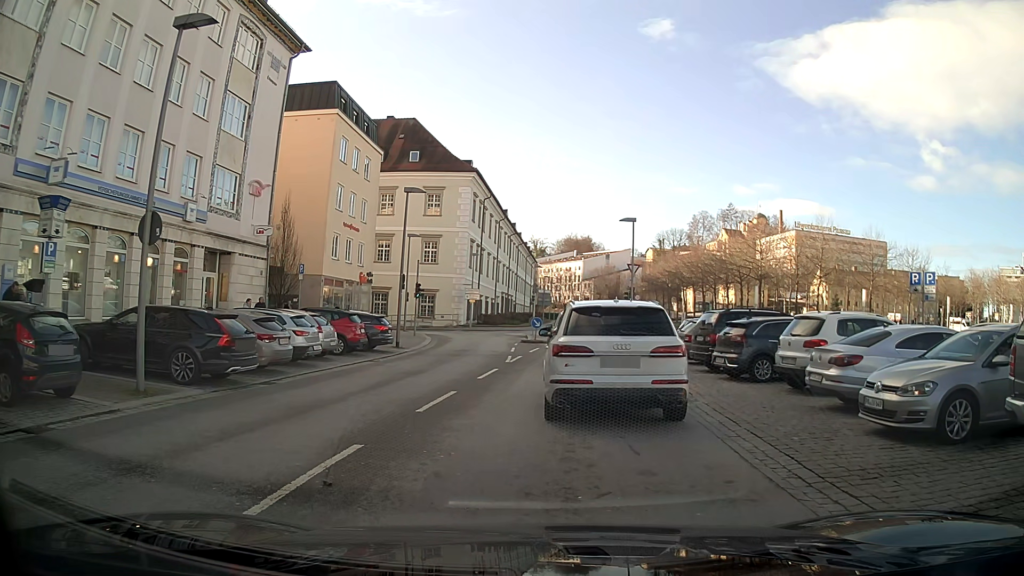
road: tertiary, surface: asphalt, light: Day
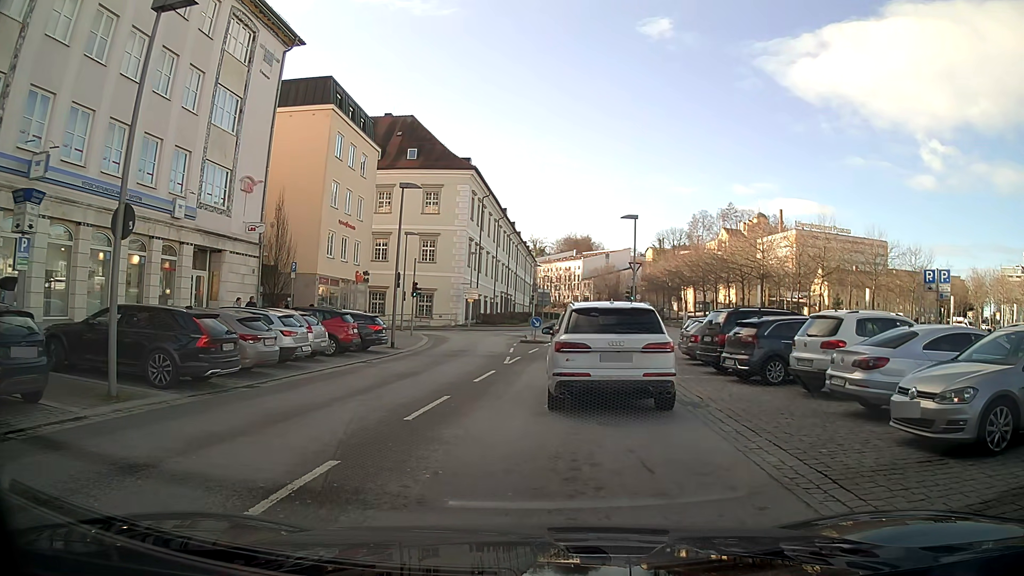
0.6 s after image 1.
(0.0, +0.9) m; 0°
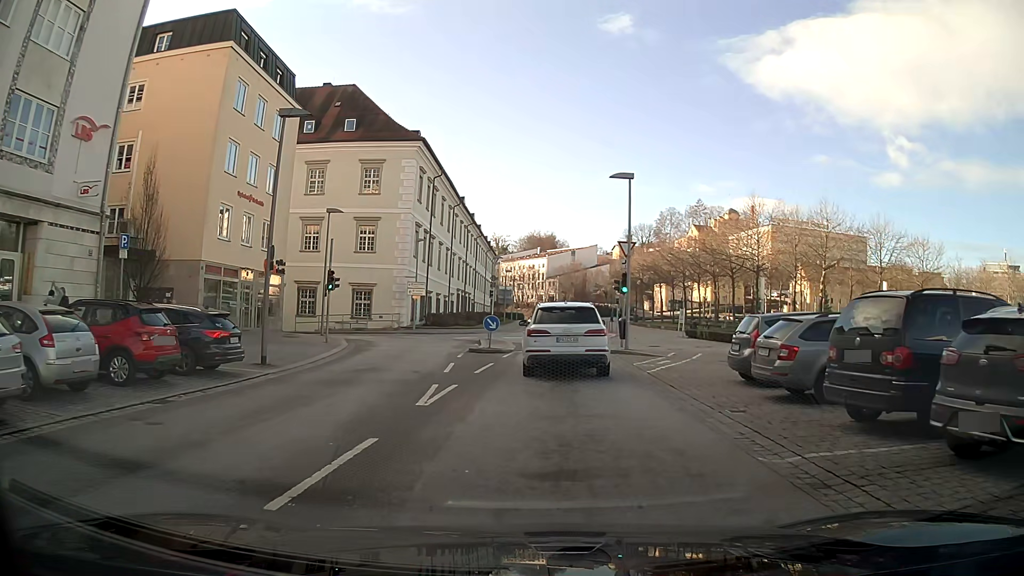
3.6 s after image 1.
(+0.4, +10.7) m; +4°
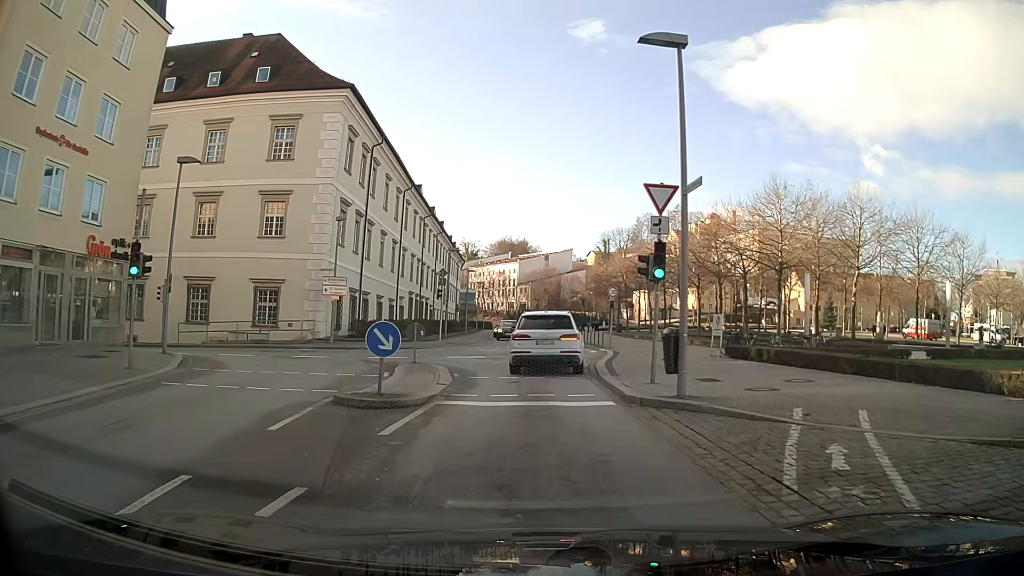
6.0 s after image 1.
(+0.3, +14.1) m; +2°
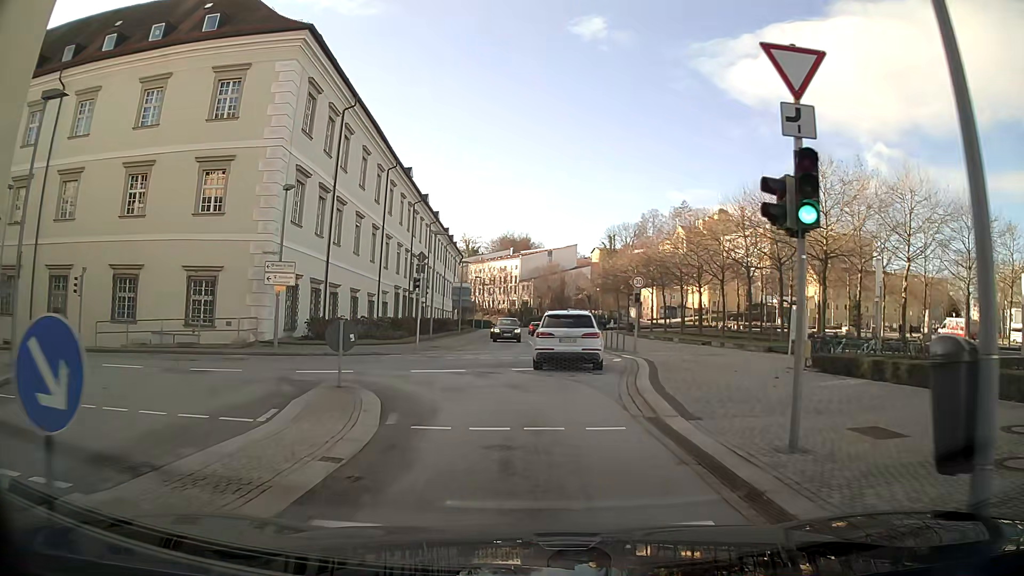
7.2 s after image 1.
(0.0, +8.4) m; 0°
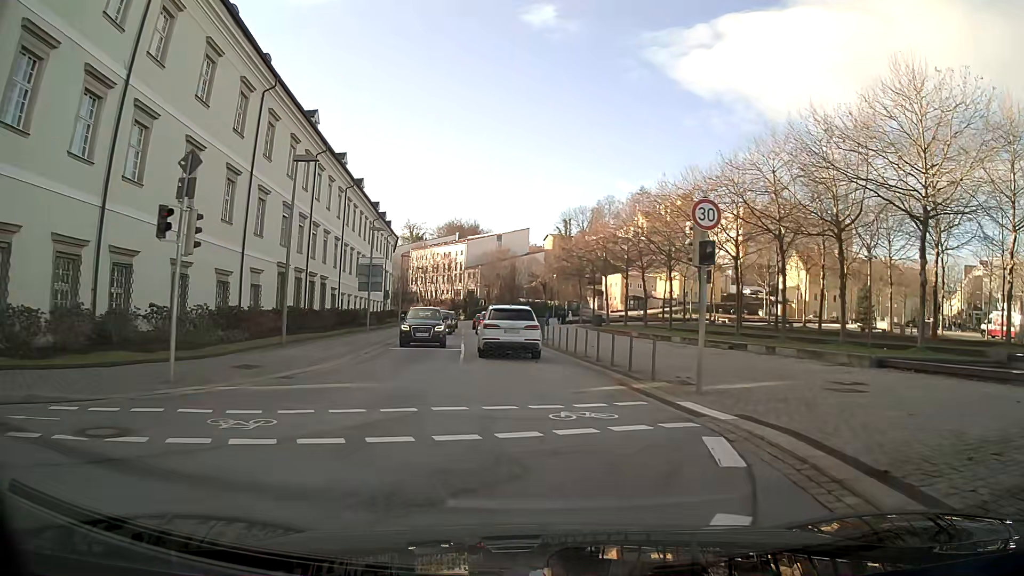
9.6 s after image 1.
(+0.8, +18.1) m; +4°
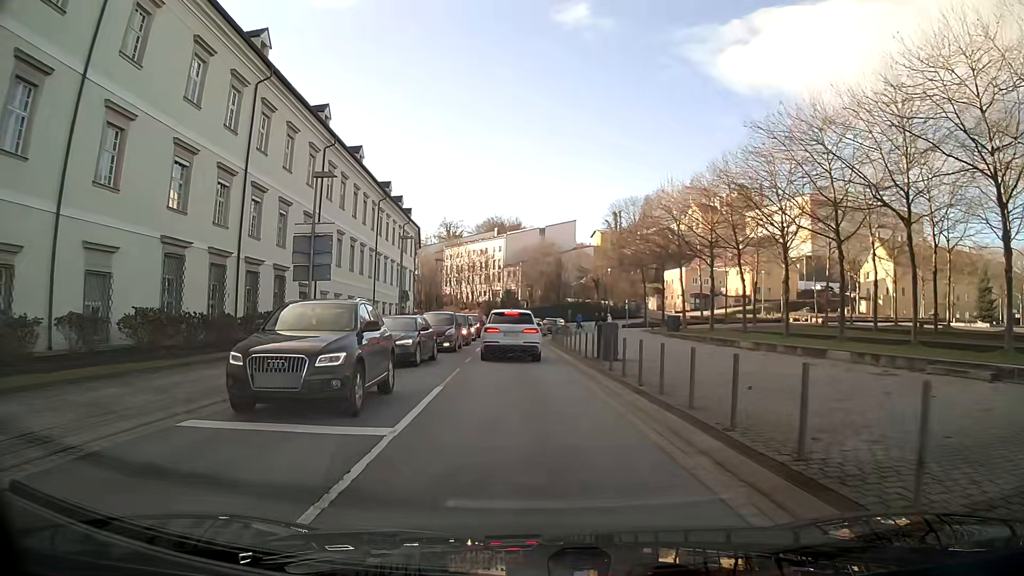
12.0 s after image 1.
(-0.5, +18.4) m; -4°
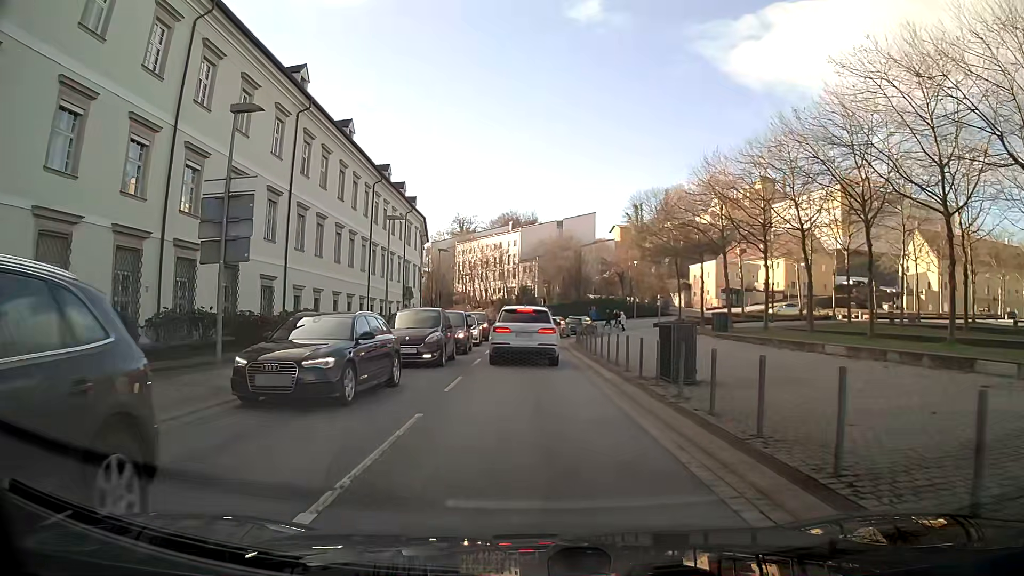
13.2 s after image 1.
(-0.1, +8.7) m; -1°
